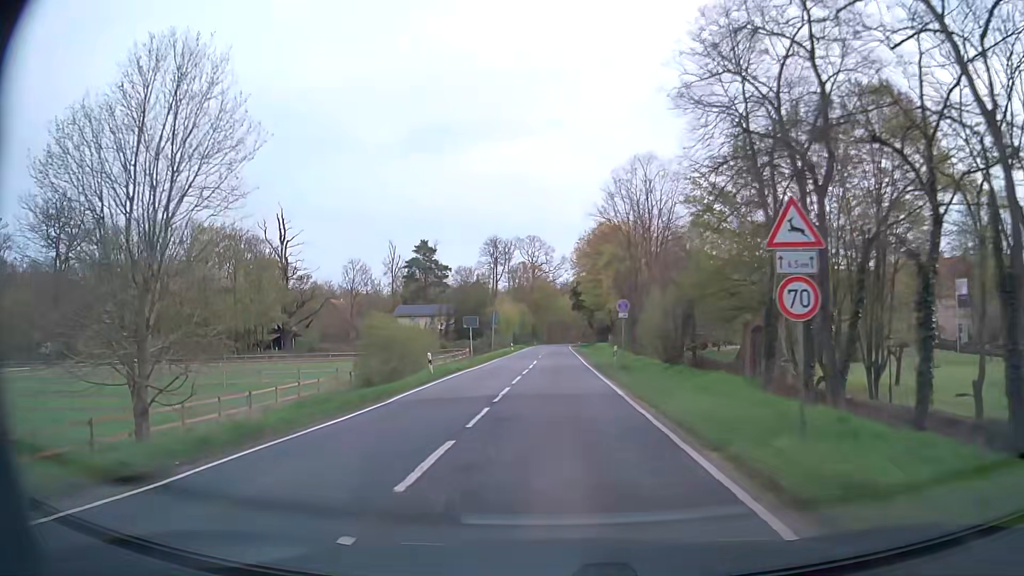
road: secondary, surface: asphalt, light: Day
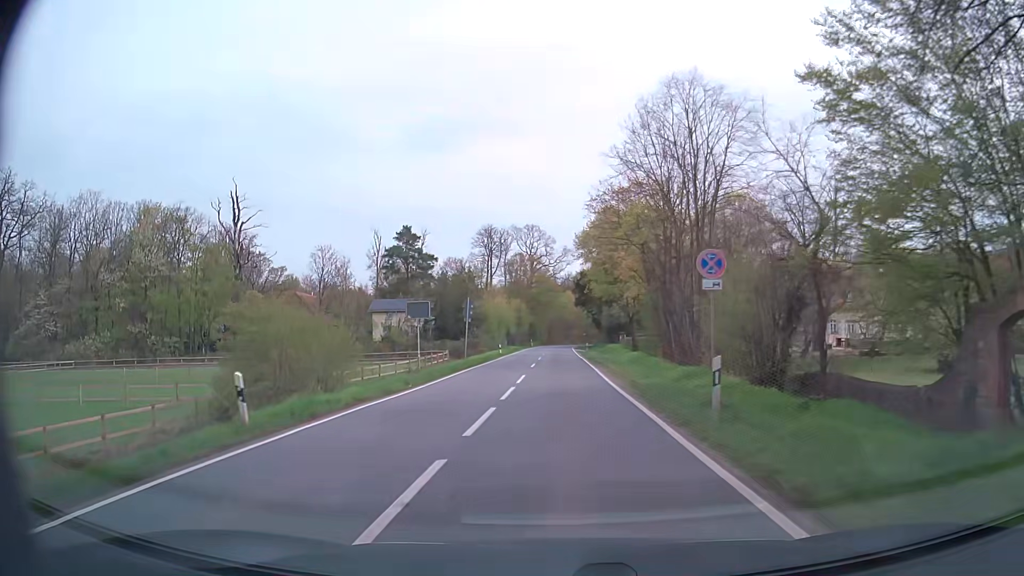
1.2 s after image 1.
(0.0, +17.7) m; 0°
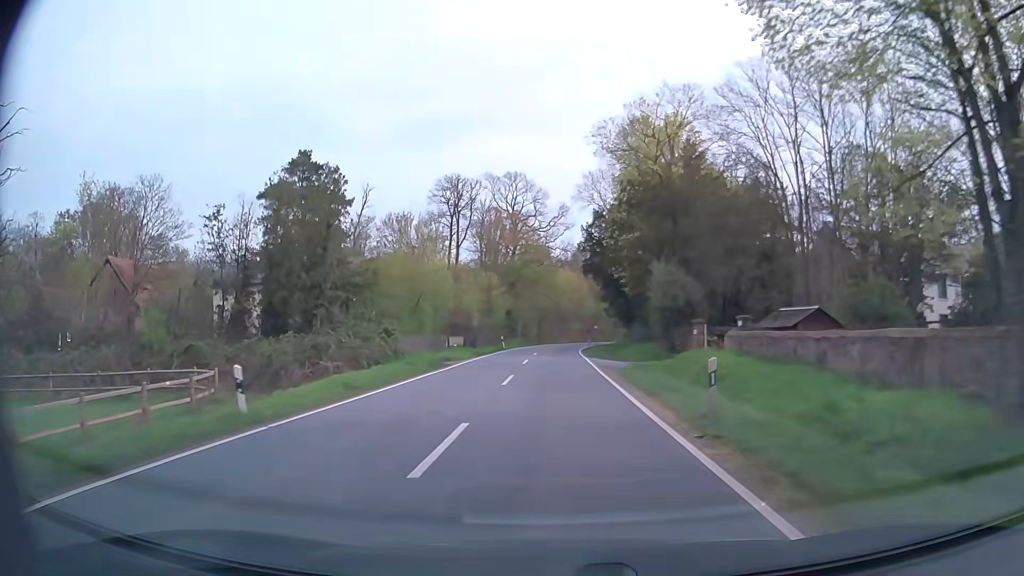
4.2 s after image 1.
(-0.1, +51.0) m; 0°
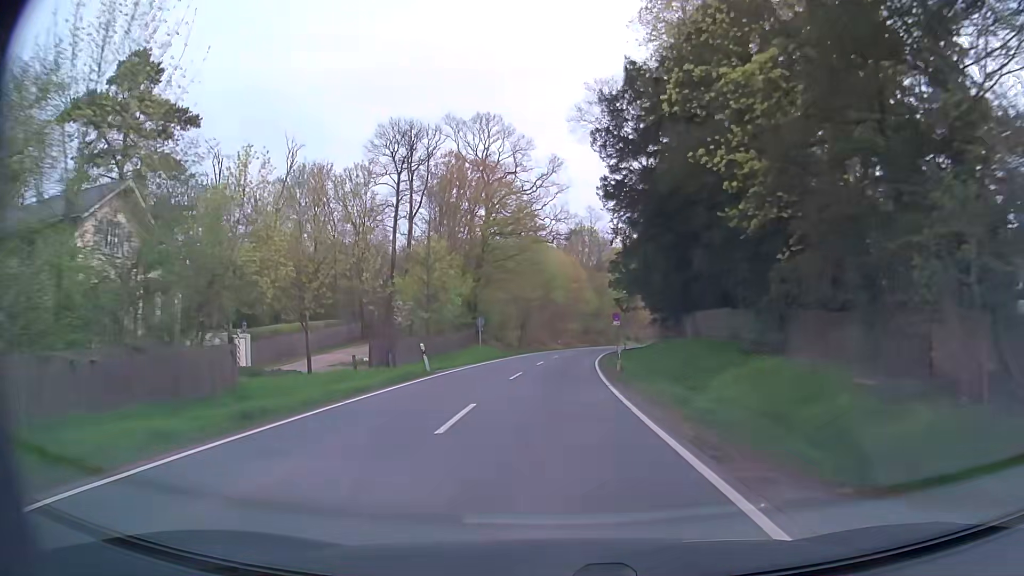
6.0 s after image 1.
(+0.2, +33.1) m; +1°
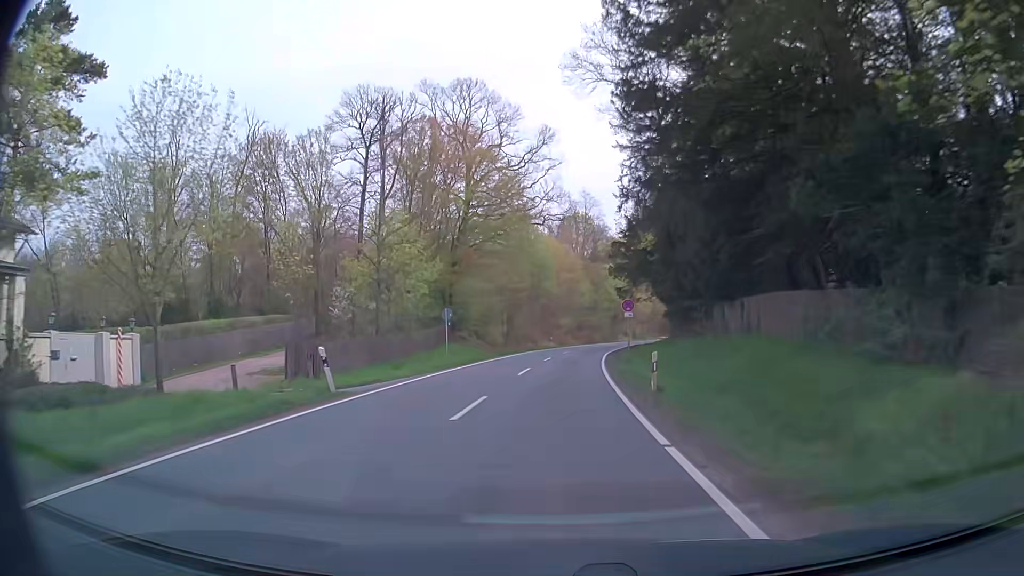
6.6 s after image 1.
(0.0, +10.8) m; 0°
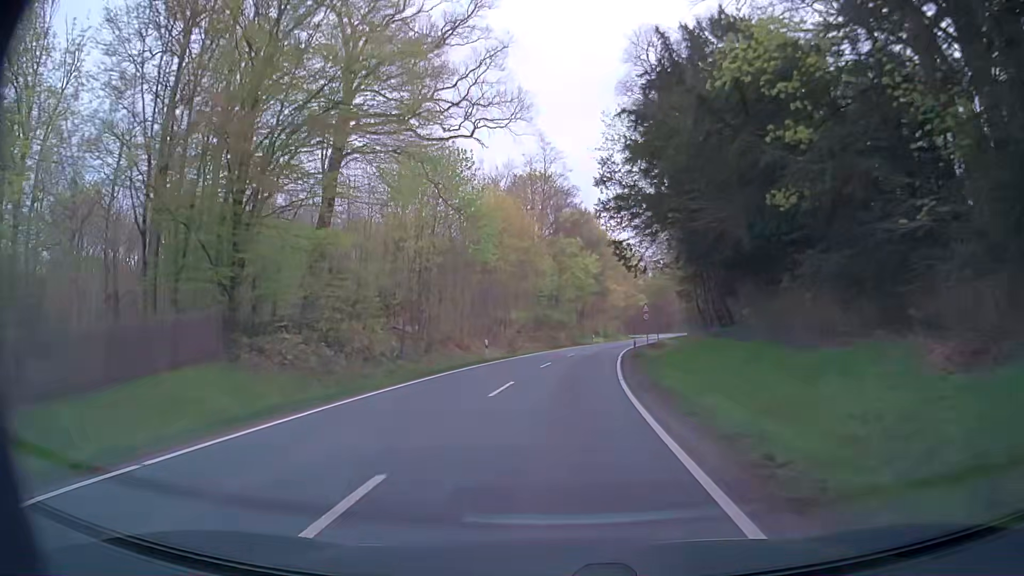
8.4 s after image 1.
(+0.9, +32.0) m; +4°
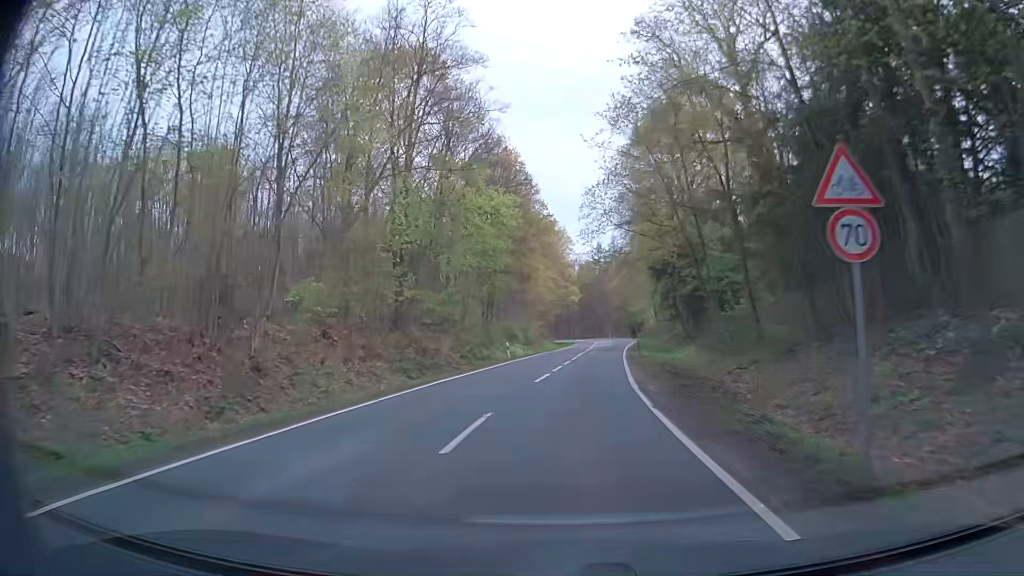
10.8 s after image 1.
(+2.4, +42.5) m; +7°
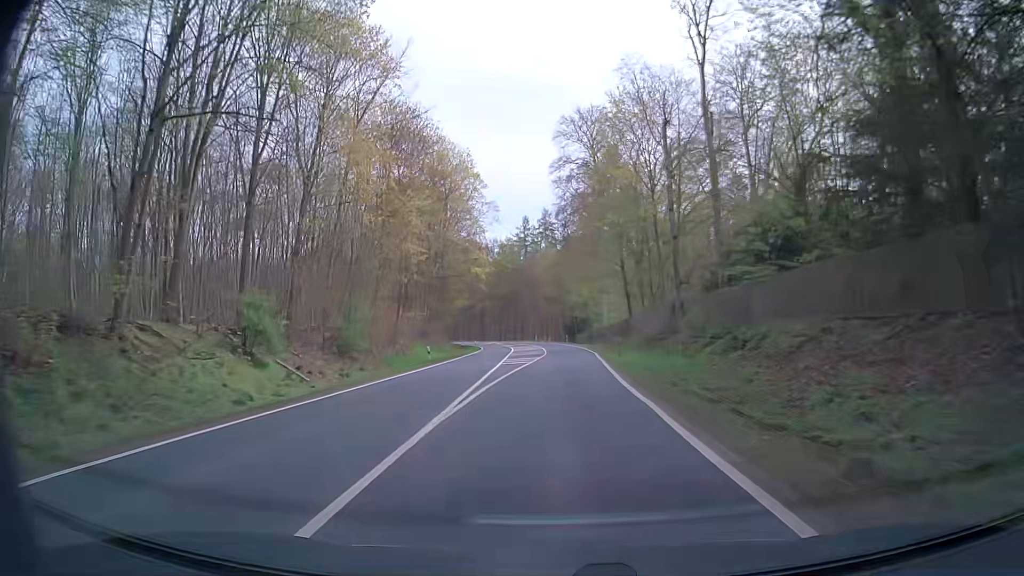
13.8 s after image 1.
(+3.9, +53.5) m; +7°
(0, +10) (0, +20) (0, +30) (+1, +40) (+1, +50) (+1, +60) (0, +70) (0, +80) (-1, +90) (-2, +100) m
